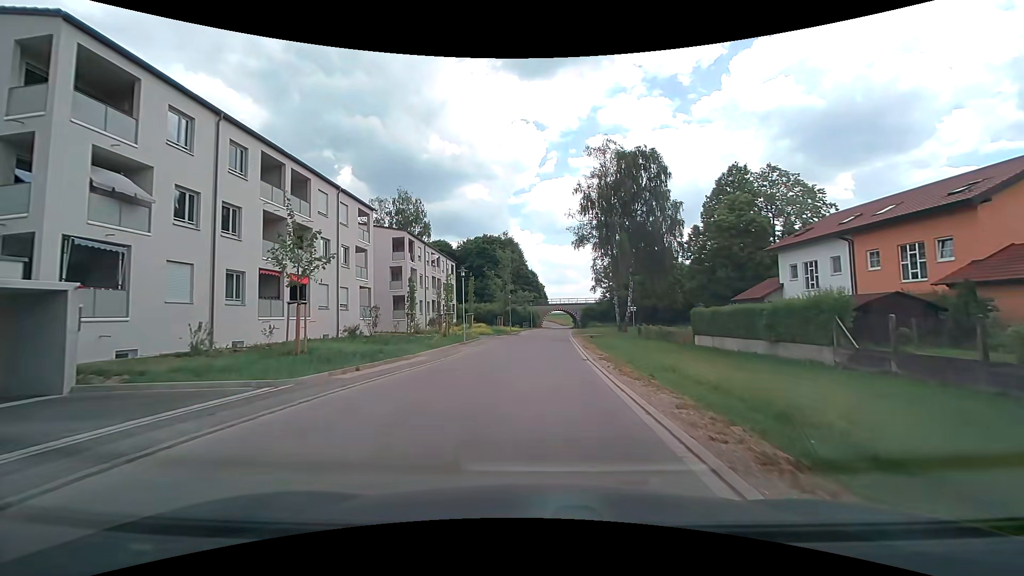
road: residential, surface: paved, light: Day
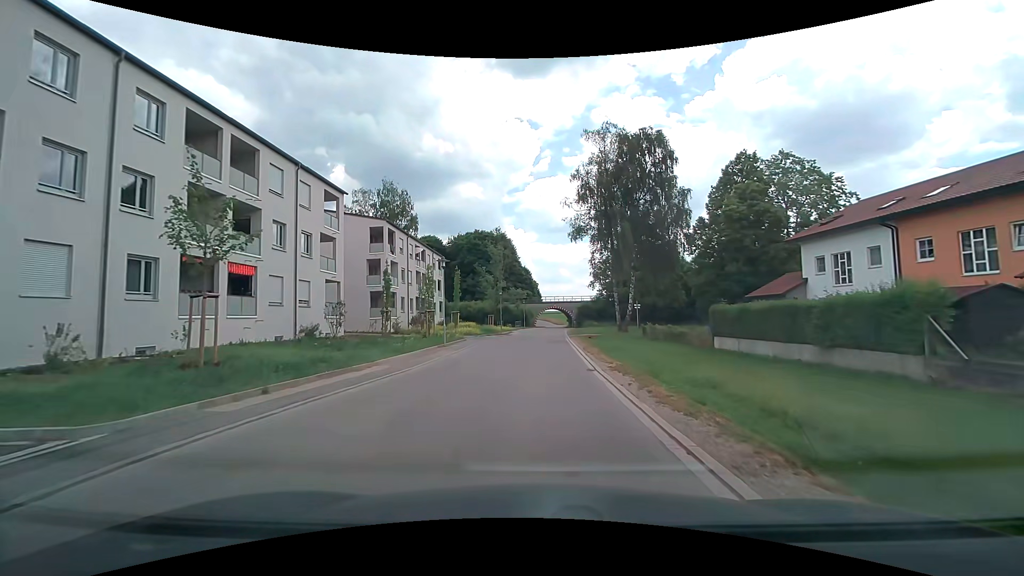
(+0.1, +4.8) m; +1°
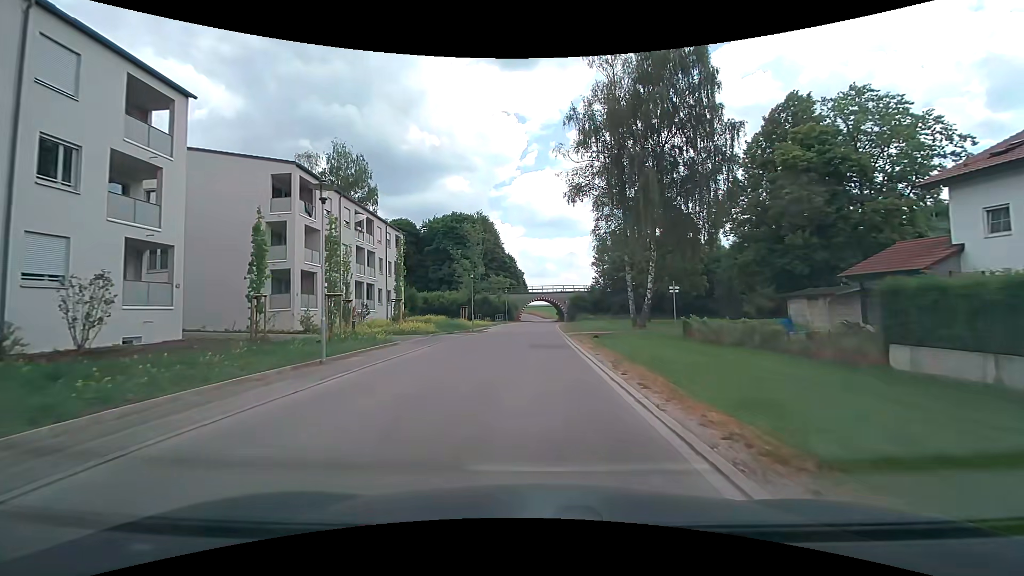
(+0.3, +14.5) m; +2°
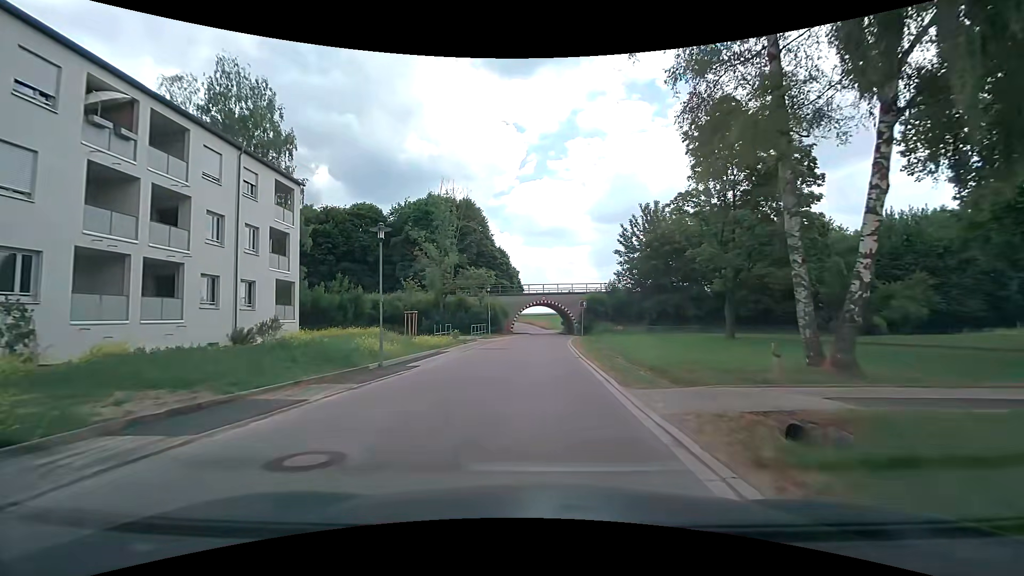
(+0.1, +24.5) m; 0°
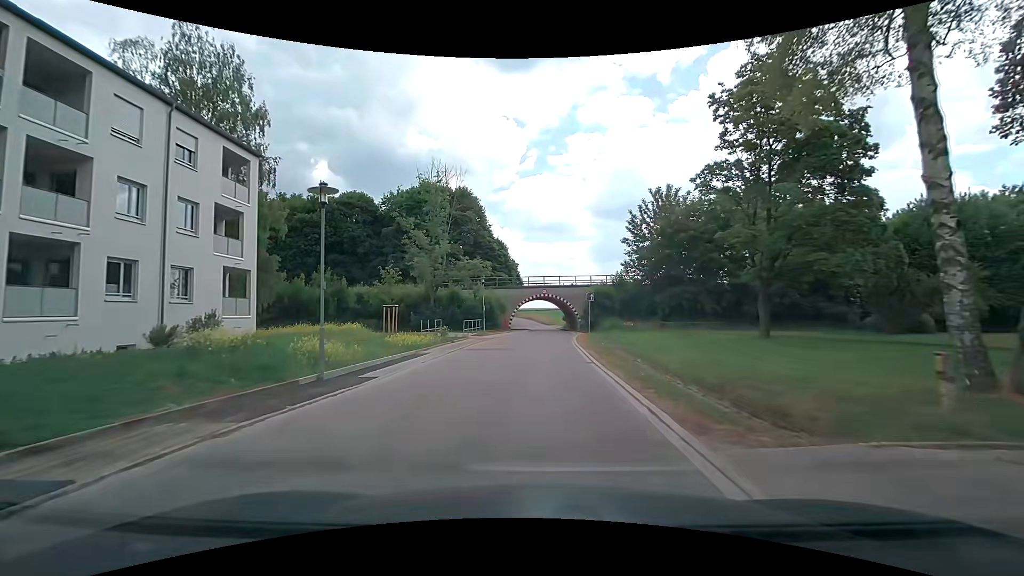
(0.0, +4.8) m; 0°
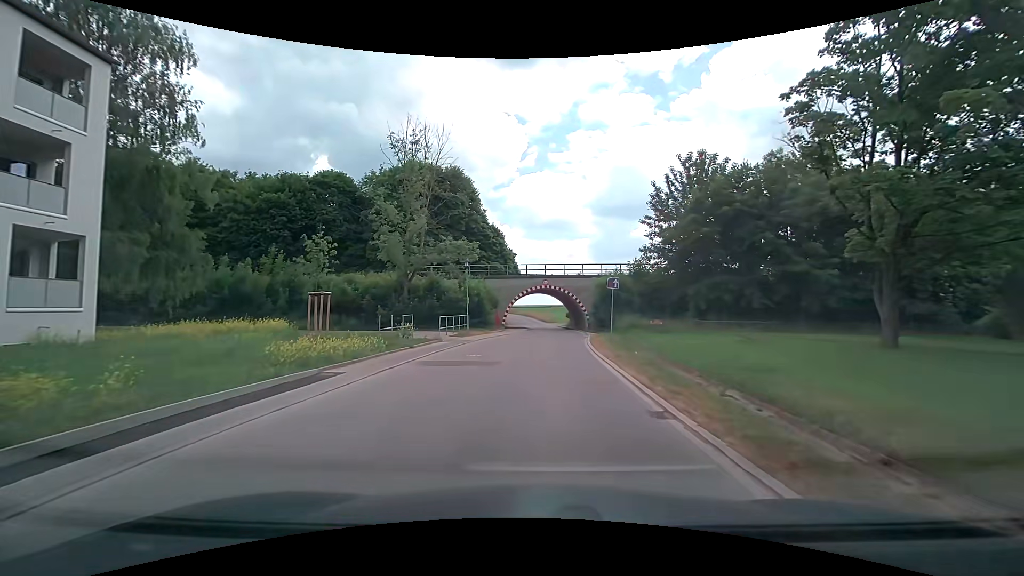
(0.0, +9.7) m; 0°
